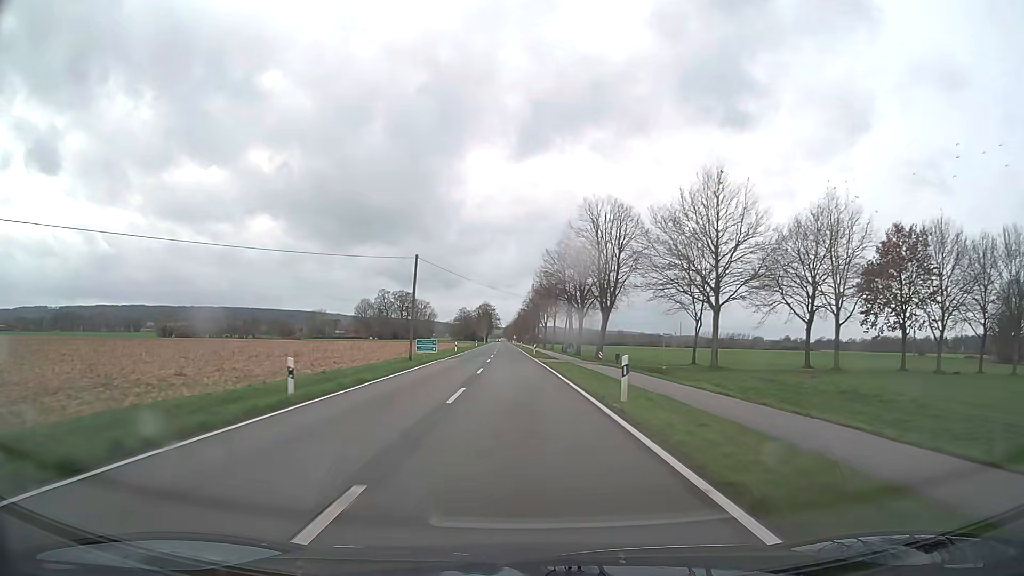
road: secondary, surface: asphalt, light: Day
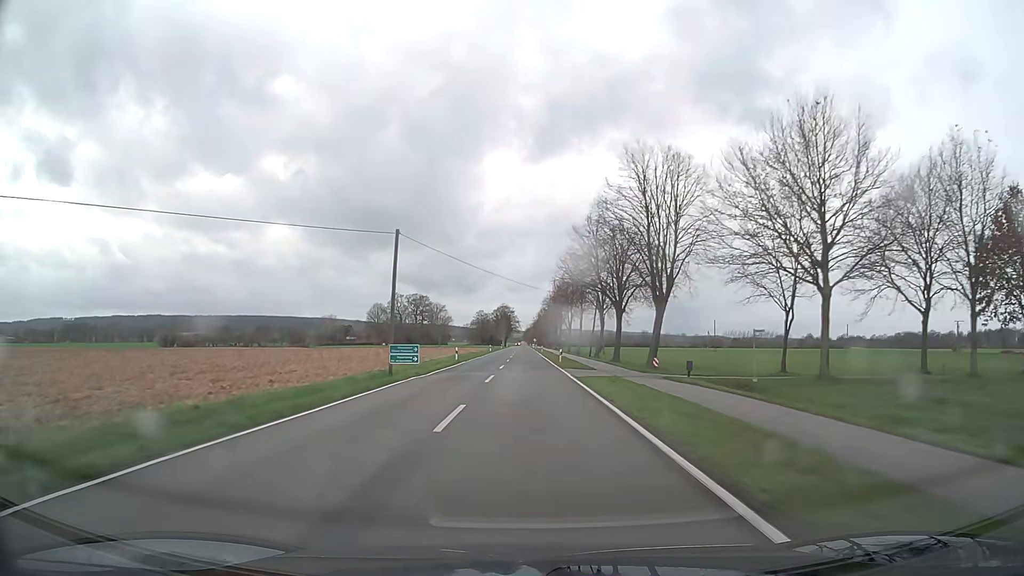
(-0.3, +15.9) m; -2°
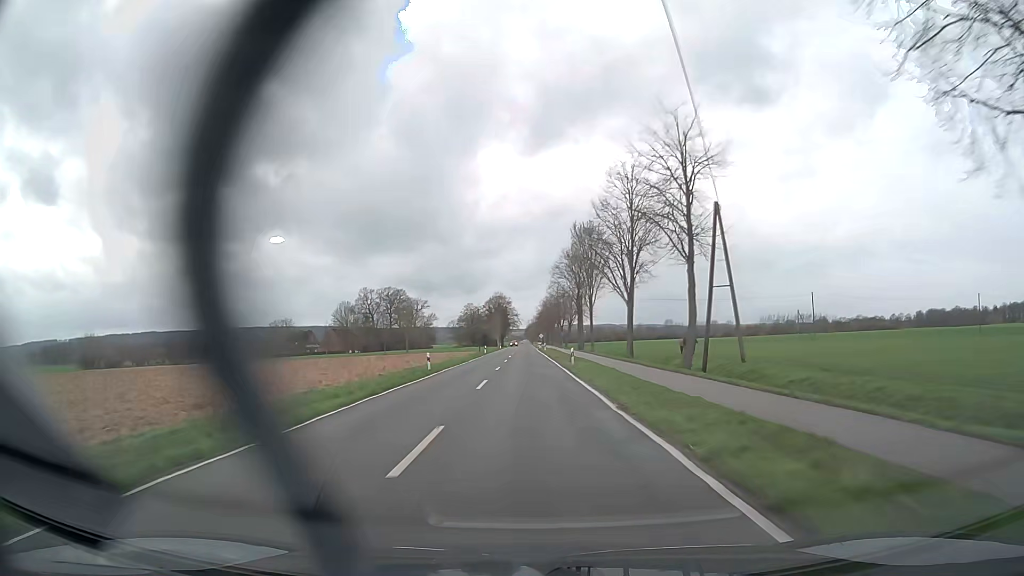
(-0.3, +63.5) m; 0°
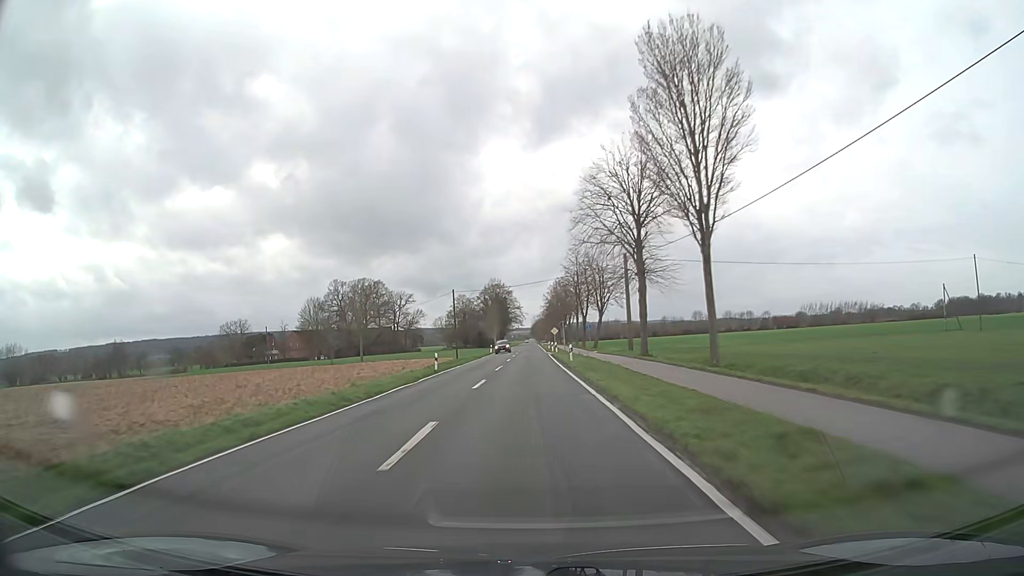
(0.0, +47.7) m; 0°
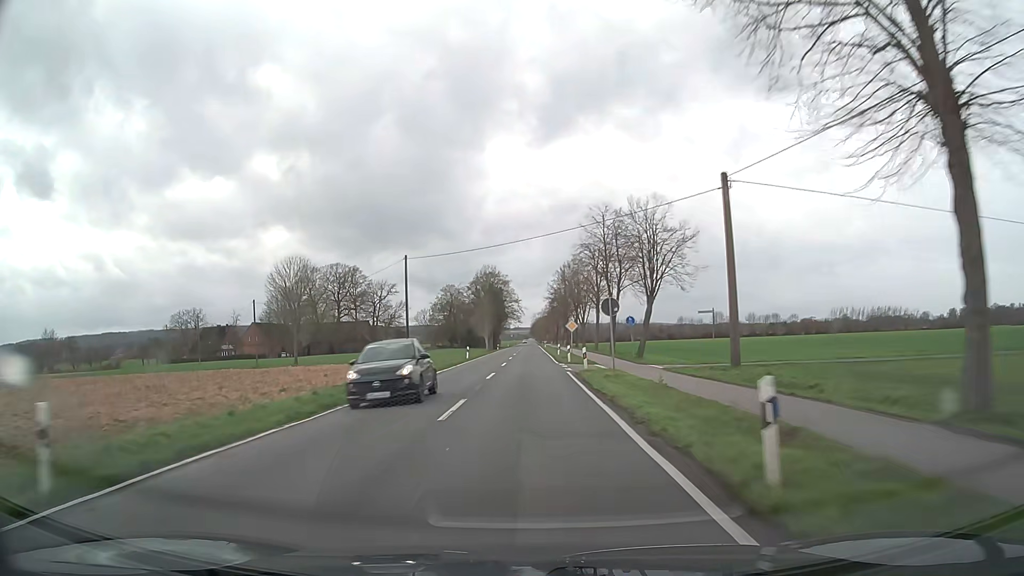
(-0.1, +31.8) m; 0°
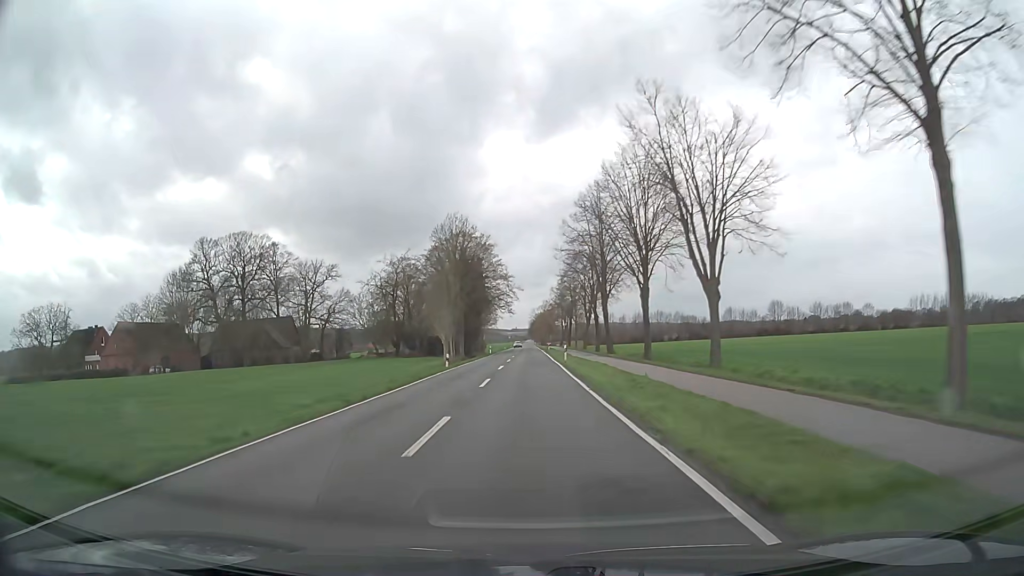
(+0.1, +63.5) m; 0°
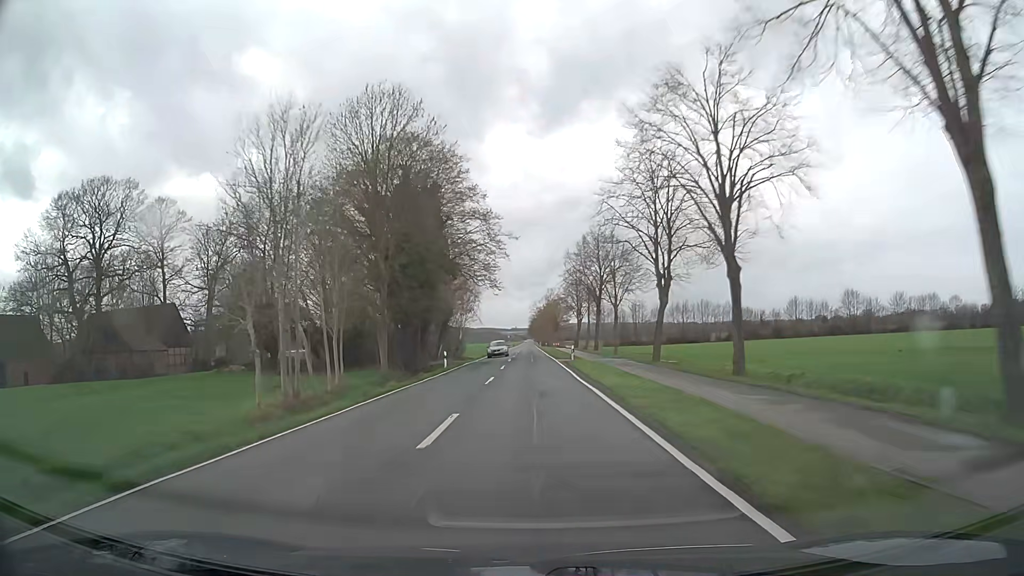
(-0.2, +47.6) m; 0°
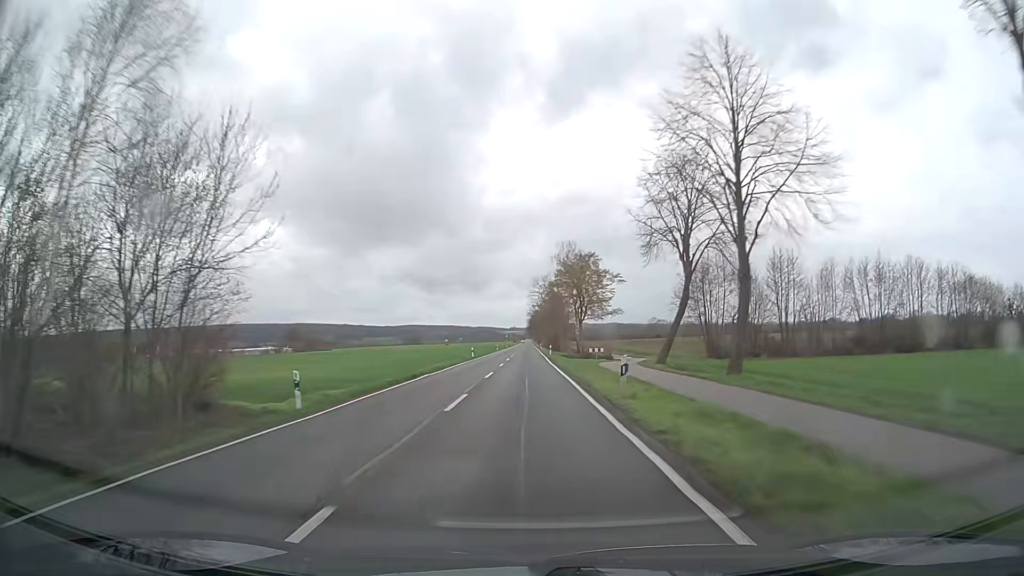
(0.0, +79.3) m; 0°
(0, +10) (0, +20) (0, +30) (0, +40) (0, +50) (0, +60) (0, +70) (0, +80) (0, +90) (0, +100) m
